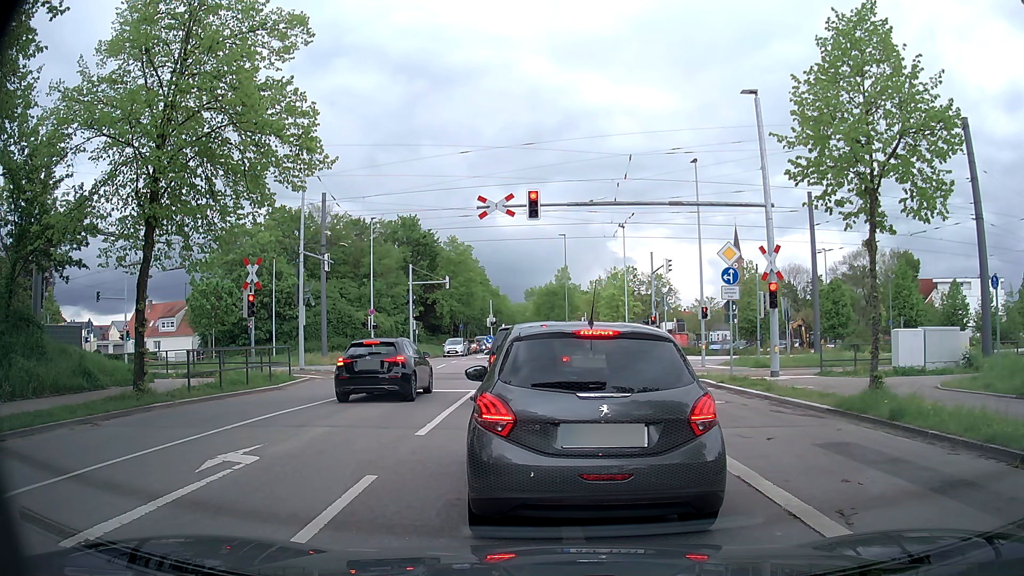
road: tertiary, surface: asphalt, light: Day
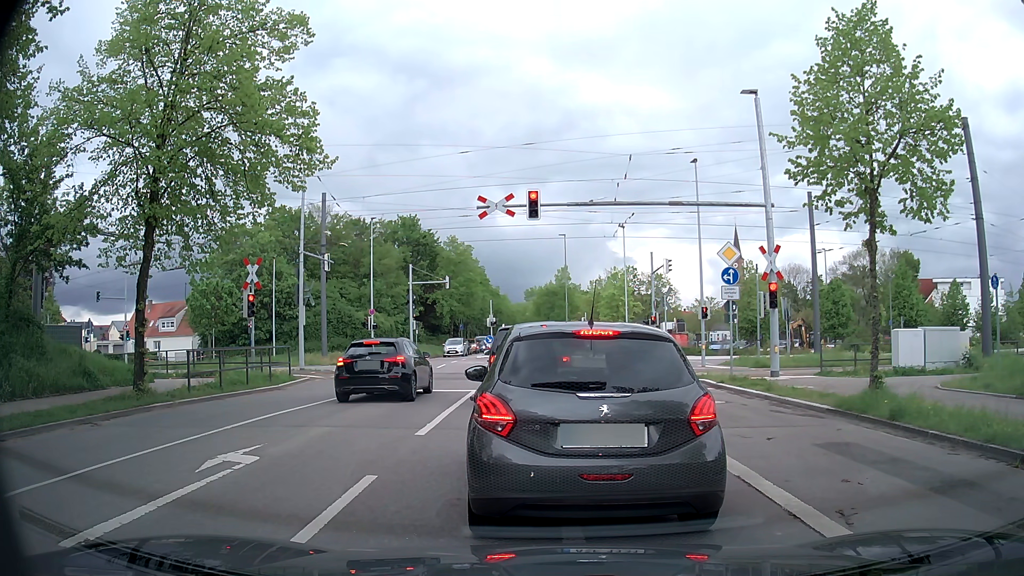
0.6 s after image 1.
(0.0, 0.0) m; 0°
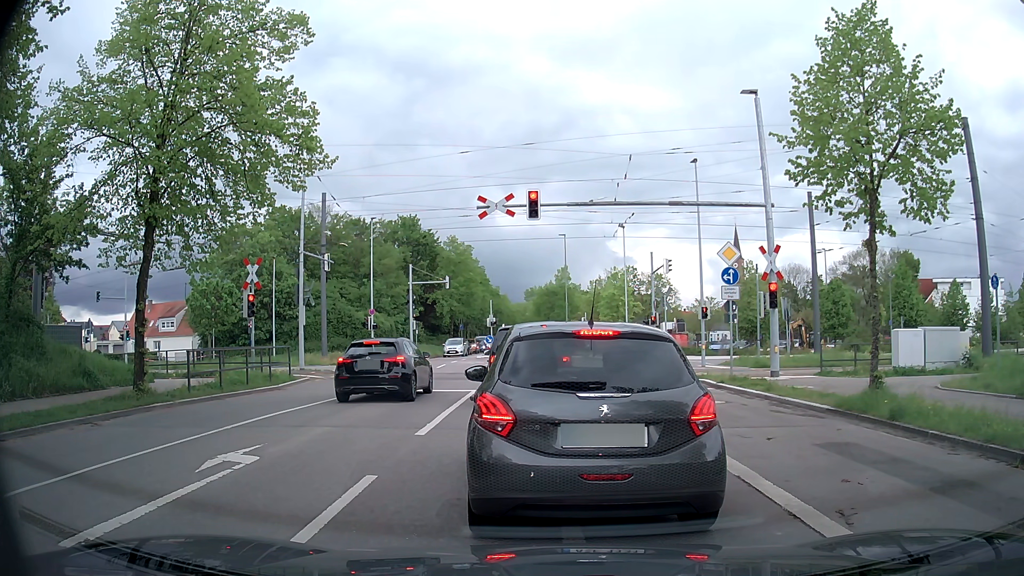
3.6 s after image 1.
(0.0, 0.0) m; 0°
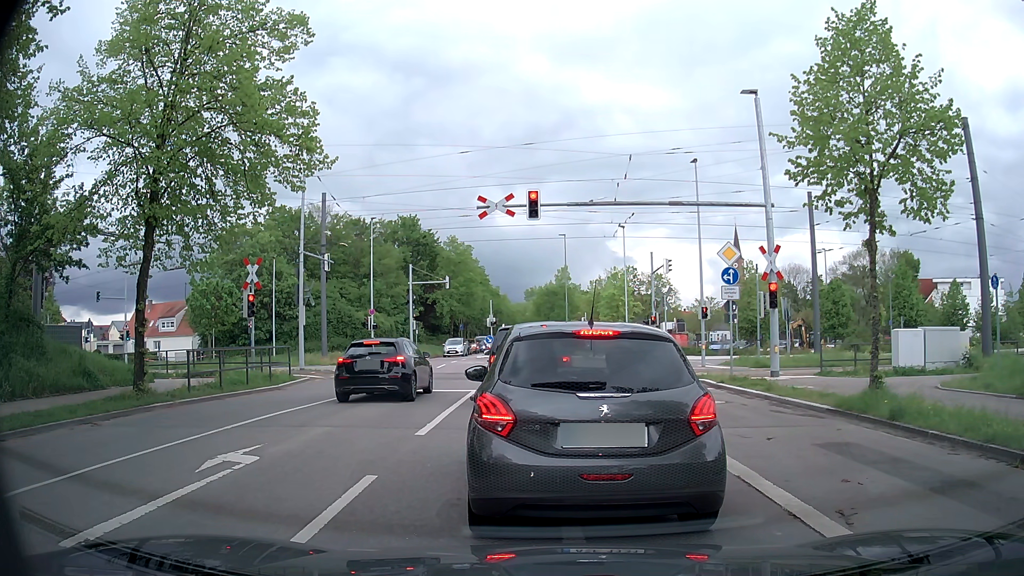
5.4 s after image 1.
(0.0, 0.0) m; 0°
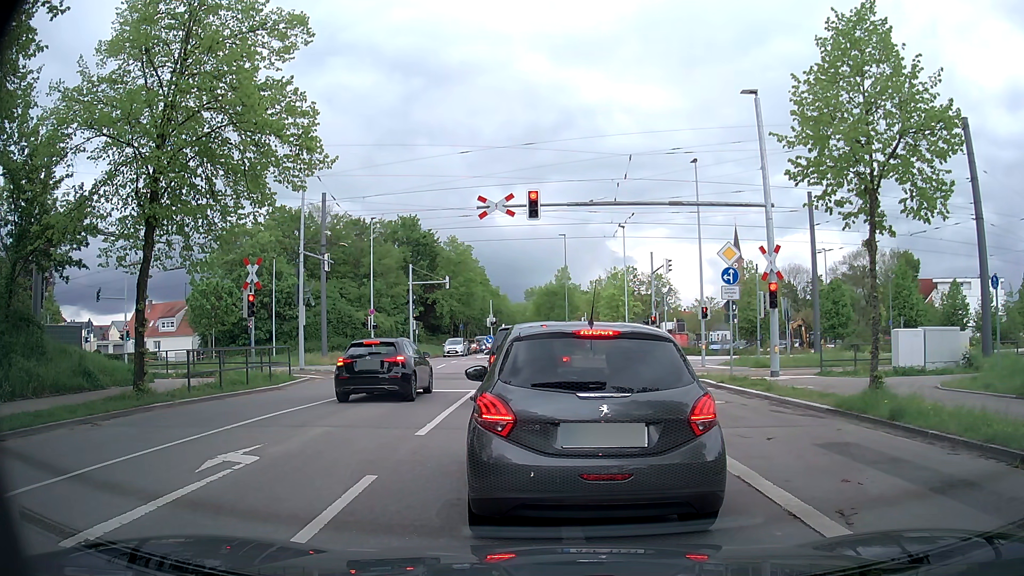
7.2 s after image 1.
(0.0, 0.0) m; 0°
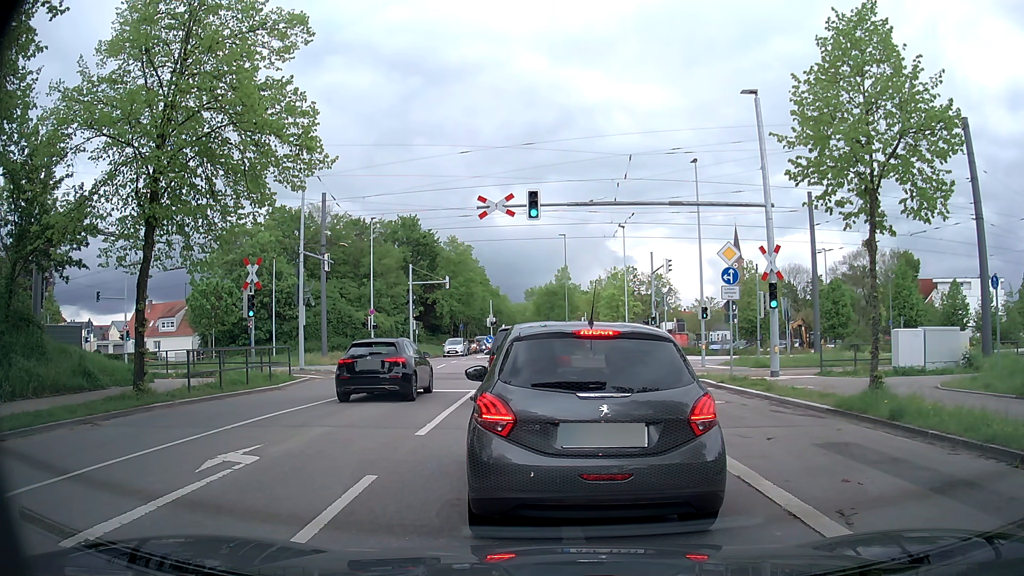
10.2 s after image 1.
(0.0, 0.0) m; 0°
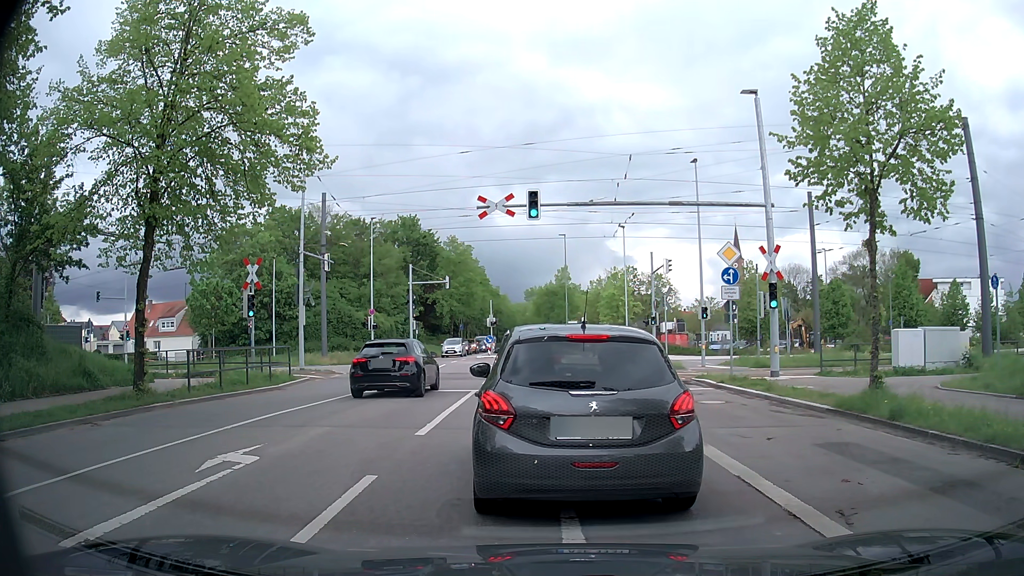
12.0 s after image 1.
(0.0, 0.0) m; 0°
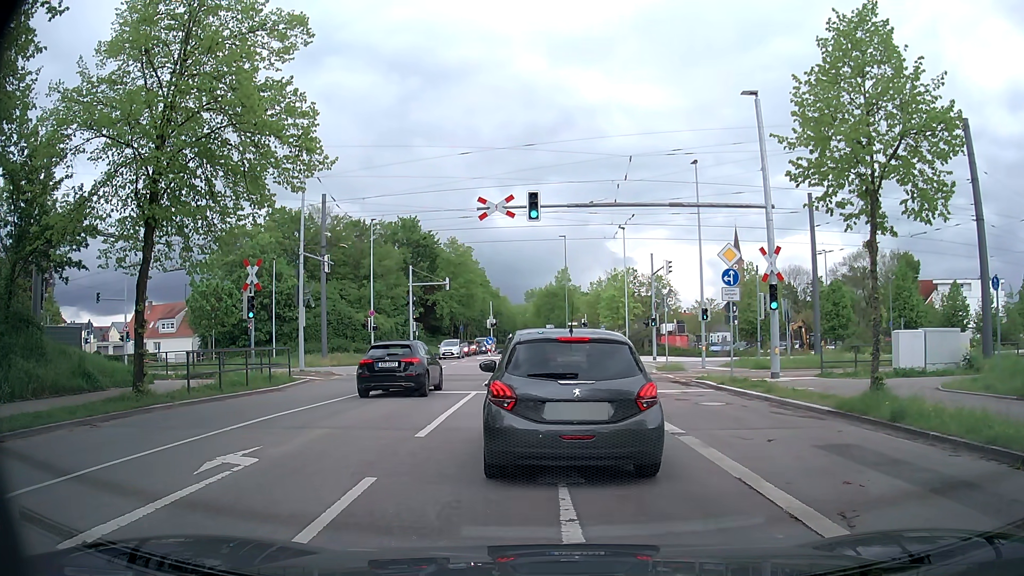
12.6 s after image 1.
(0.0, 0.0) m; 0°
